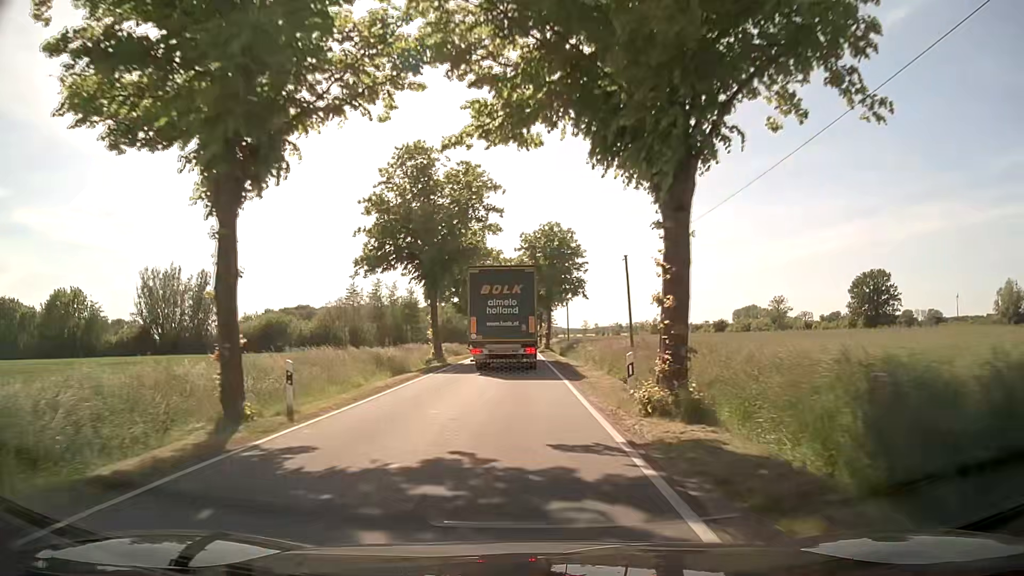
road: tertiary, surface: asphalt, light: Day
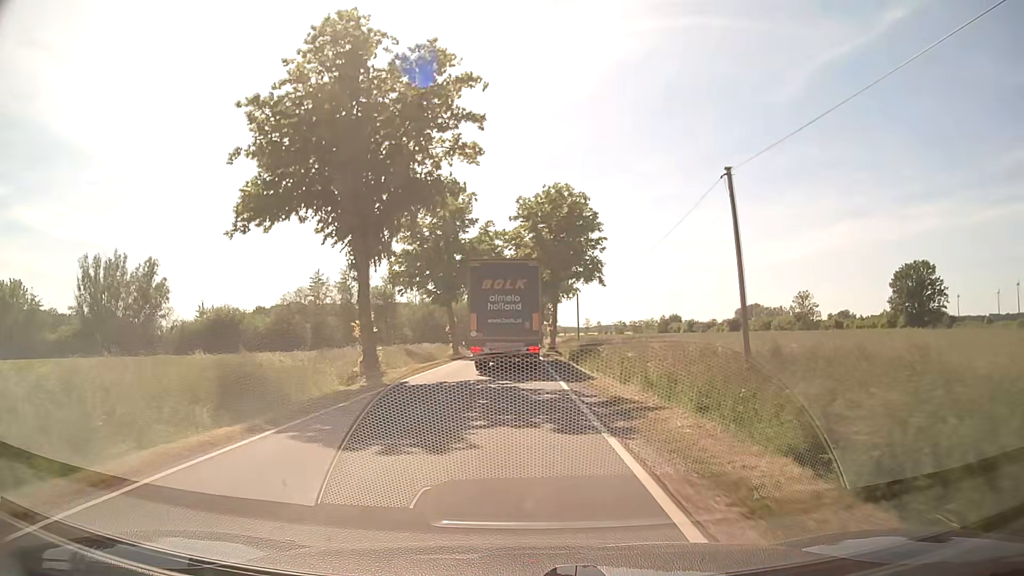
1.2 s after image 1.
(0.0, +17.1) m; 0°
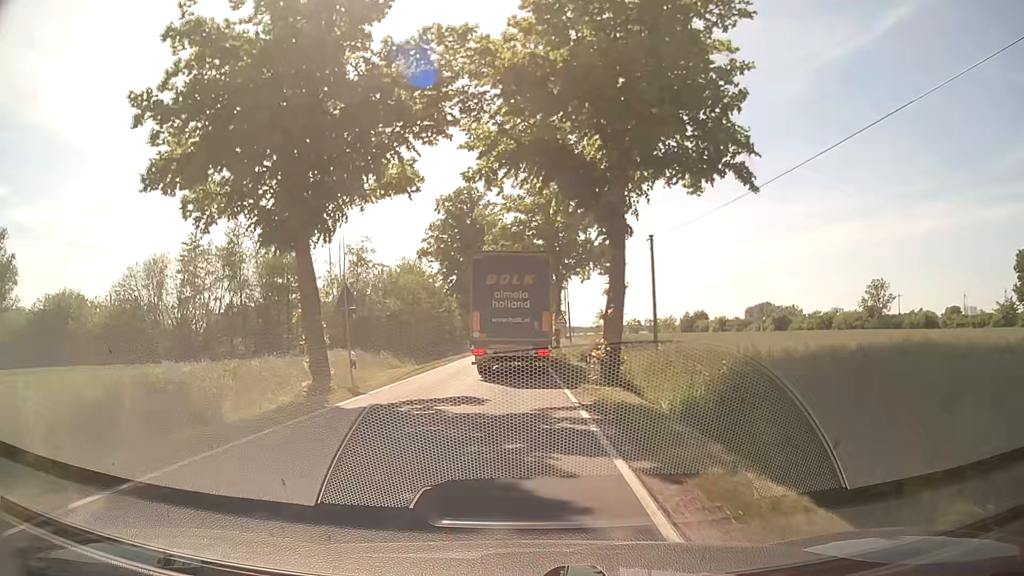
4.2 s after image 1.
(-0.1, +35.2) m; 0°
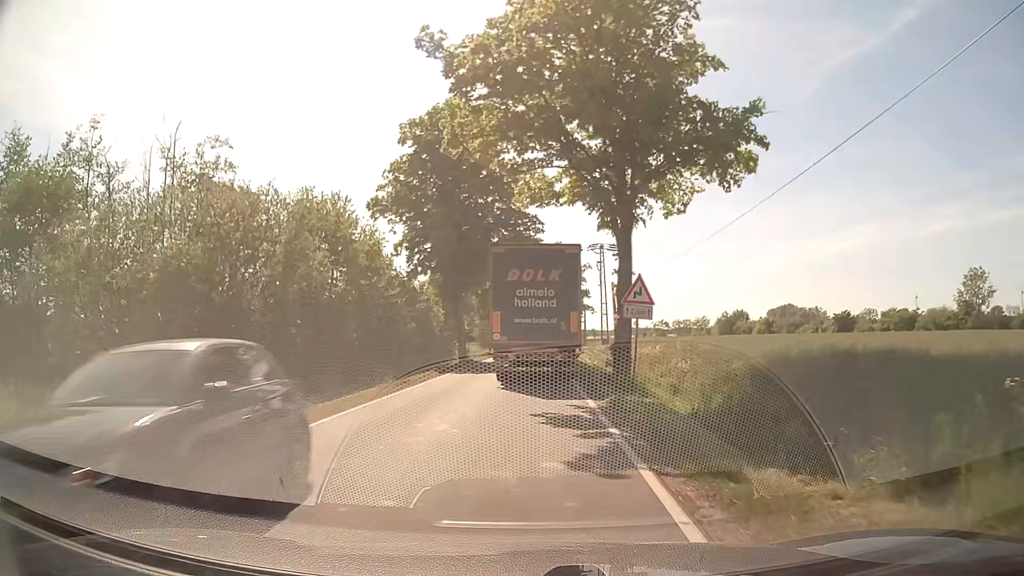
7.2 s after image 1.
(-0.2, +28.2) m; -2°
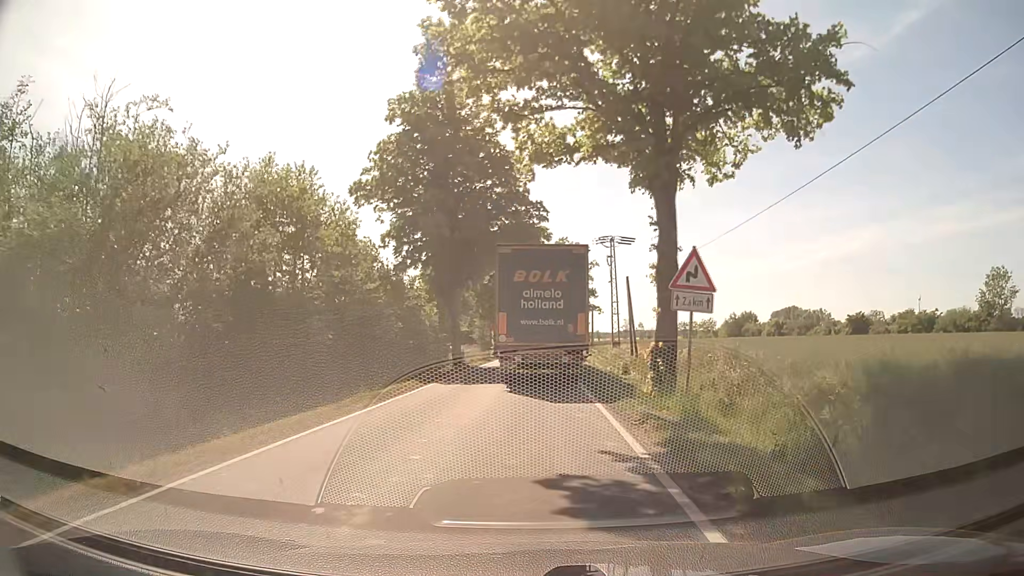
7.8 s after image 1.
(0.0, +5.5) m; 0°
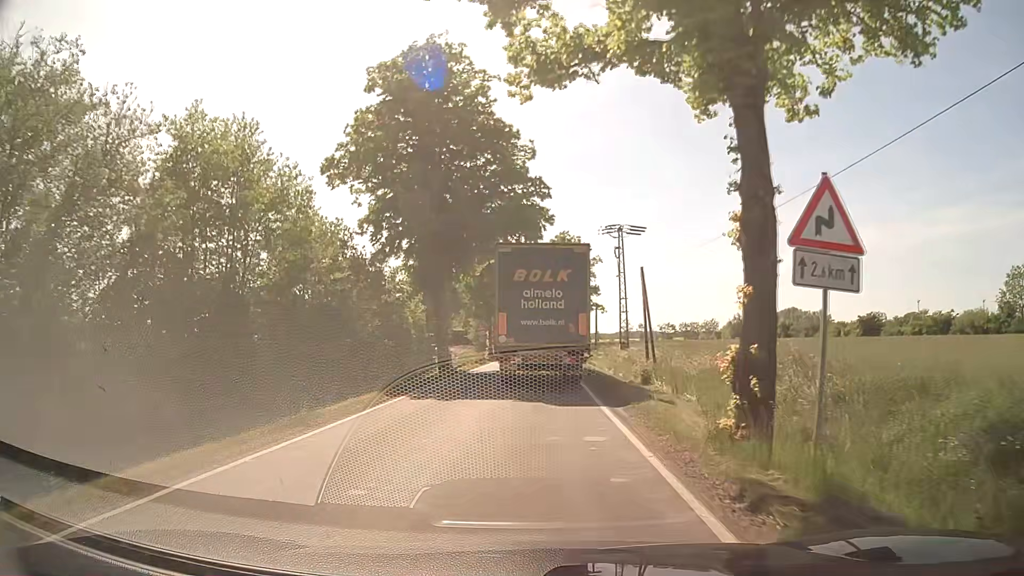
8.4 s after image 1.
(0.0, +5.6) m; 0°
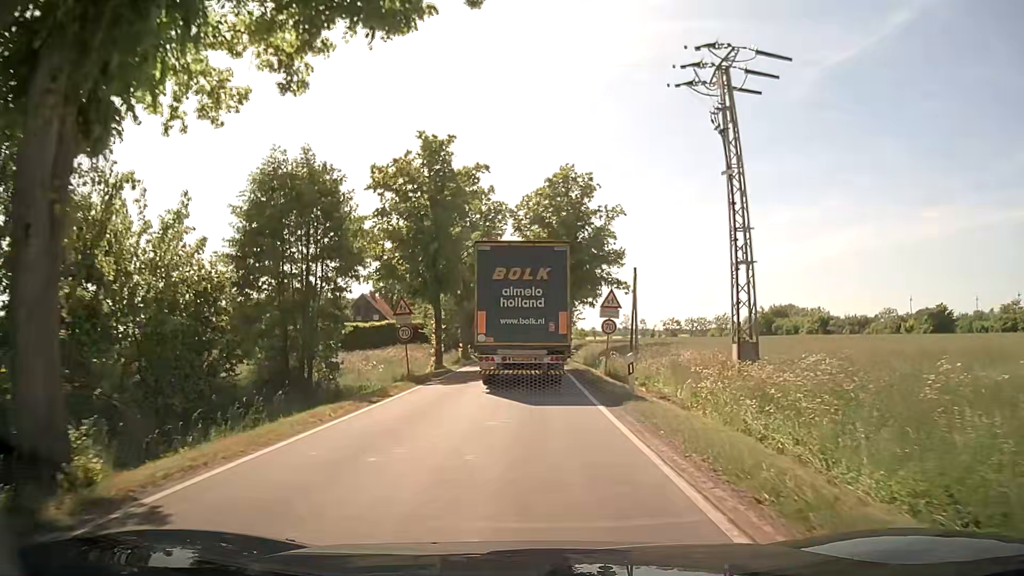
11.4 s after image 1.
(+0.4, +29.3) m; +1°
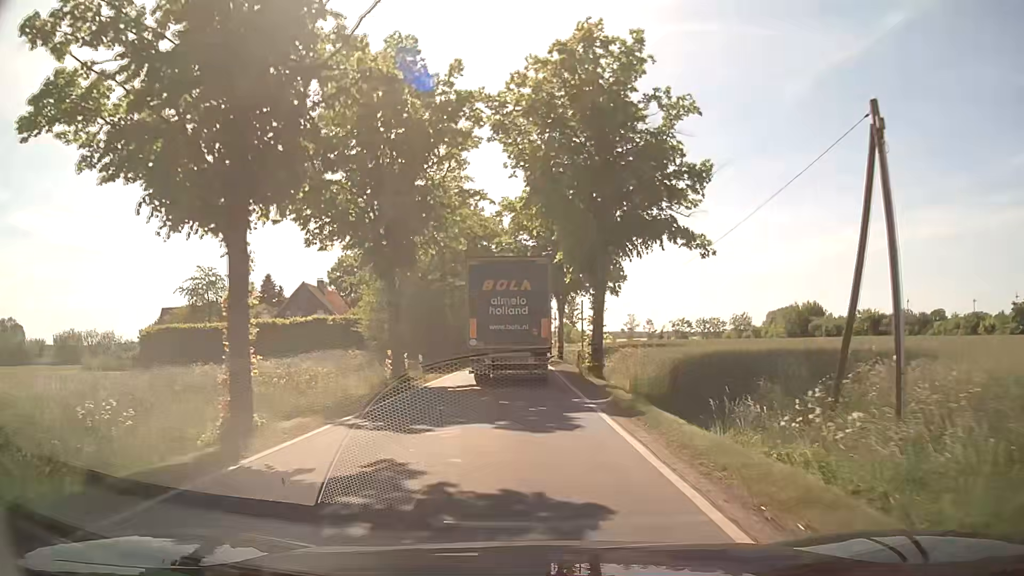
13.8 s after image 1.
(0.0, +24.7) m; 0°
(0, +10) (0, +20) (0, +30) (0, +40) (+1, +50) (+1, +60) (+1, +70) (0, +80) (0, +90) (0, +100) m
